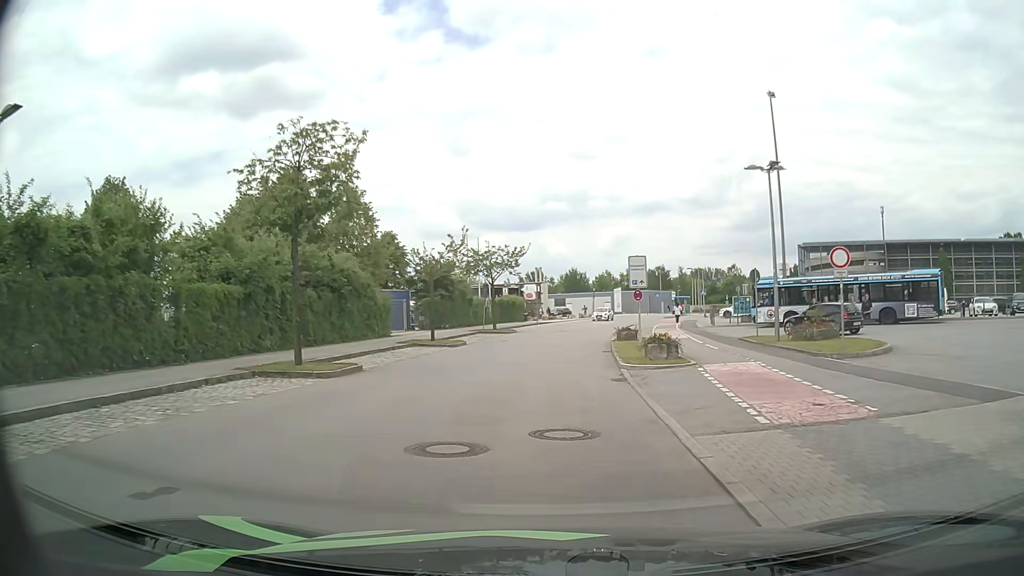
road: residential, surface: asphalt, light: Day
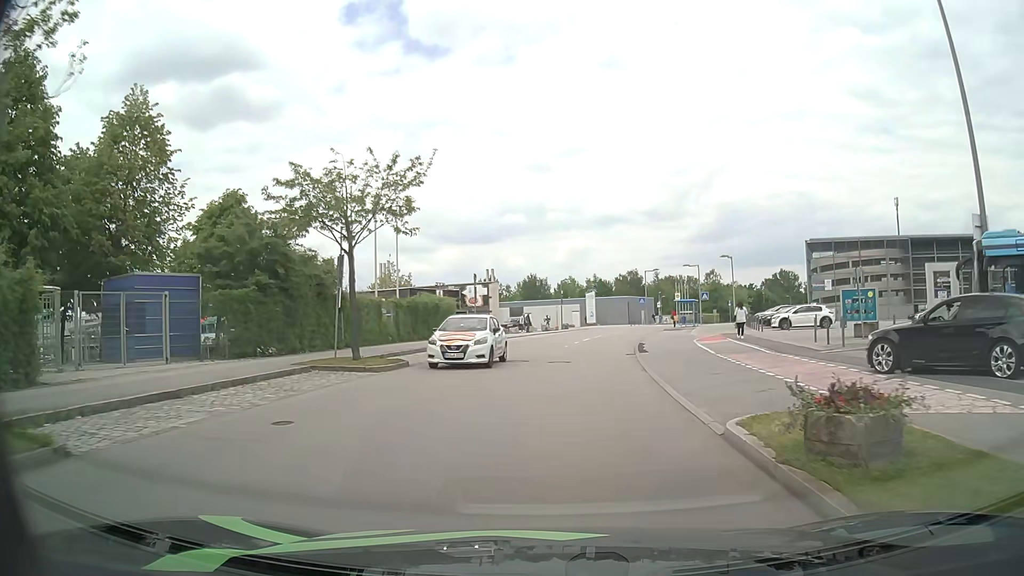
(+0.7, +25.6) m; +3°
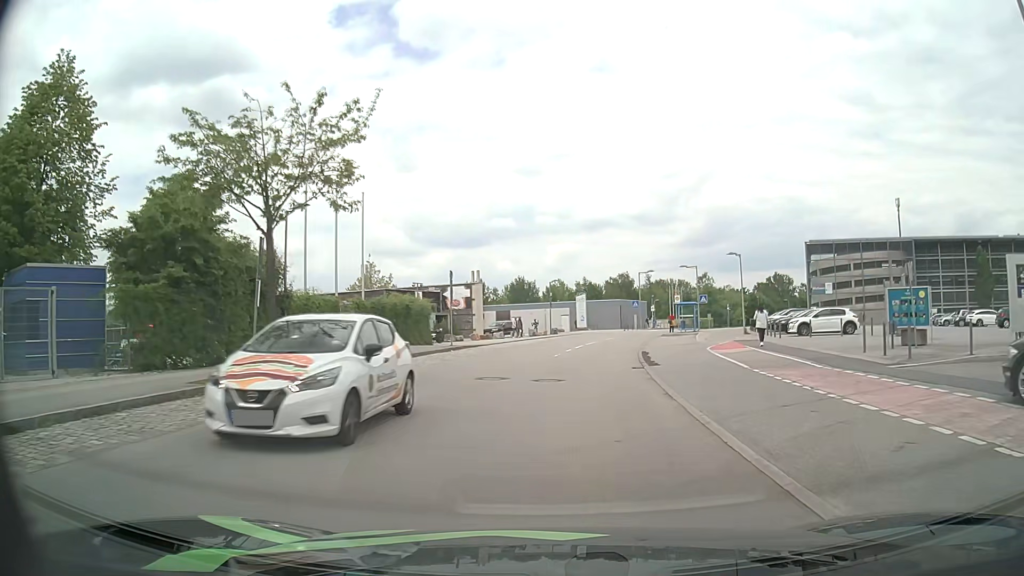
(+0.1, +5.0) m; +1°
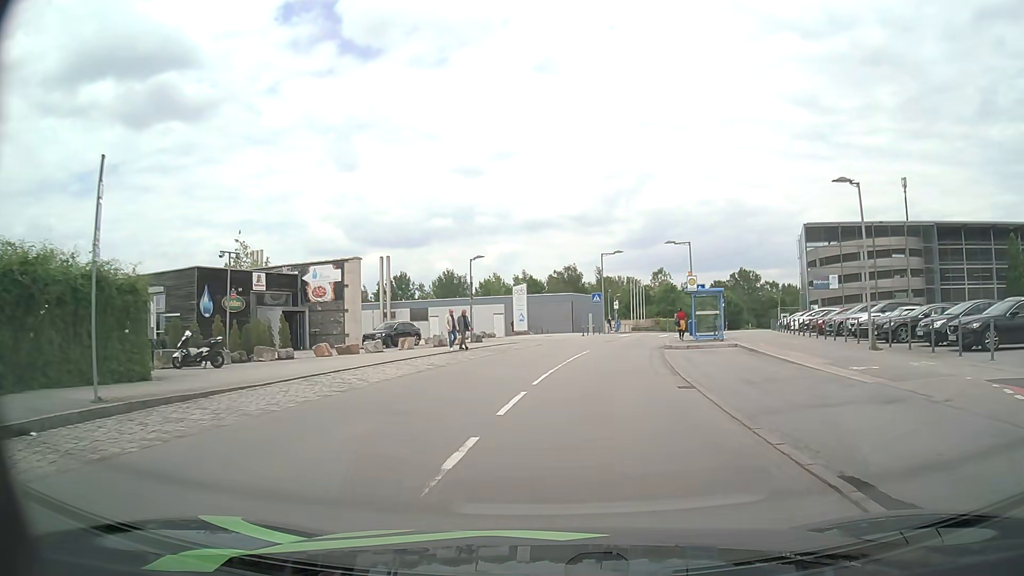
(+1.0, +24.1) m; +5°
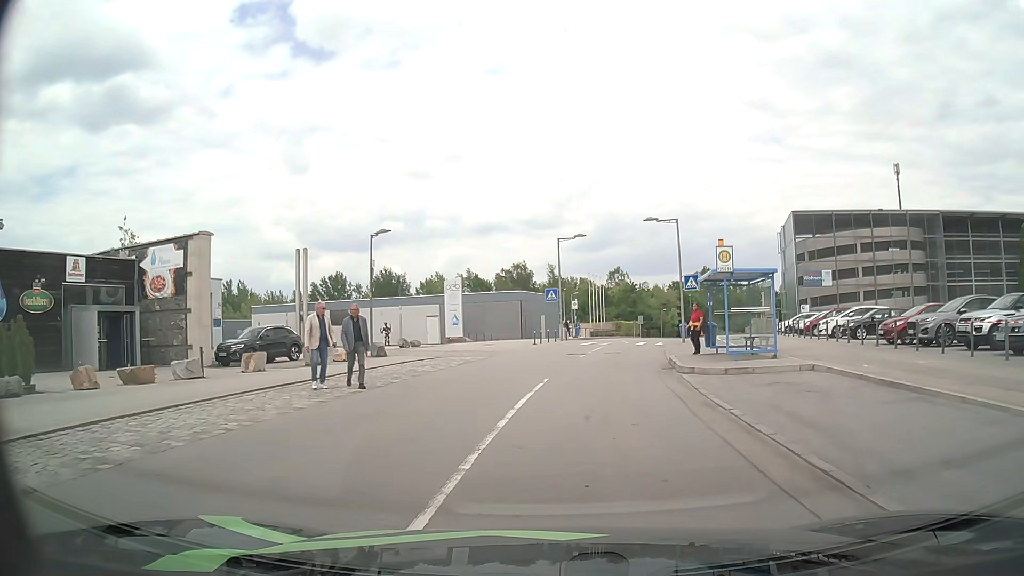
(+0.5, +13.1) m; +5°
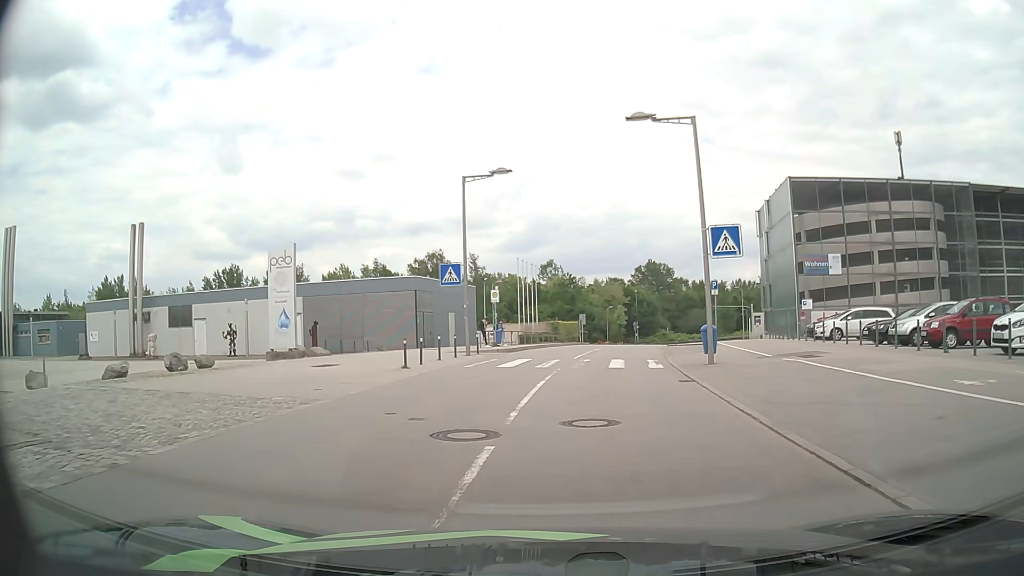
(+1.0, +19.9) m; +6°
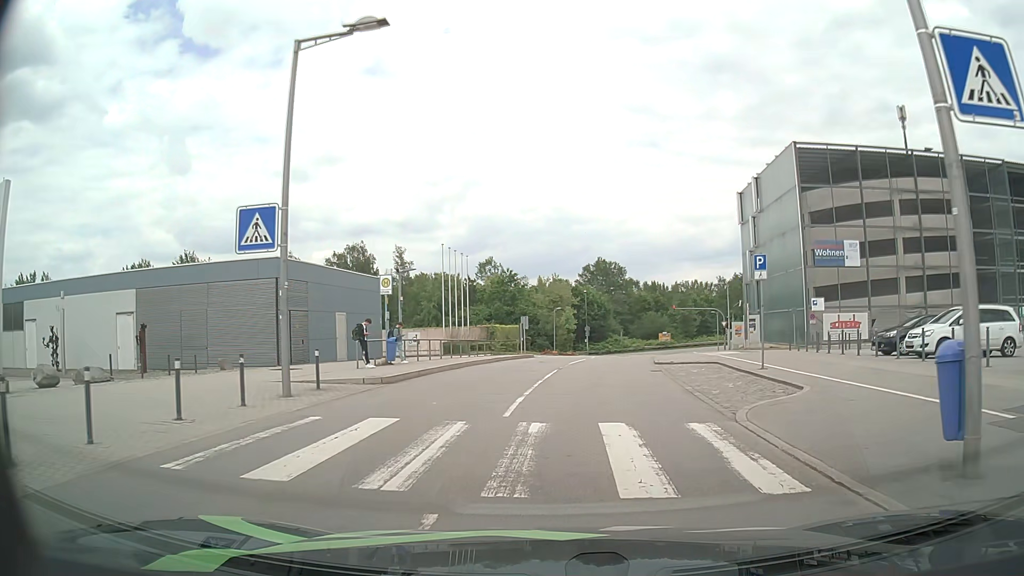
(+0.6, +14.1) m; +6°
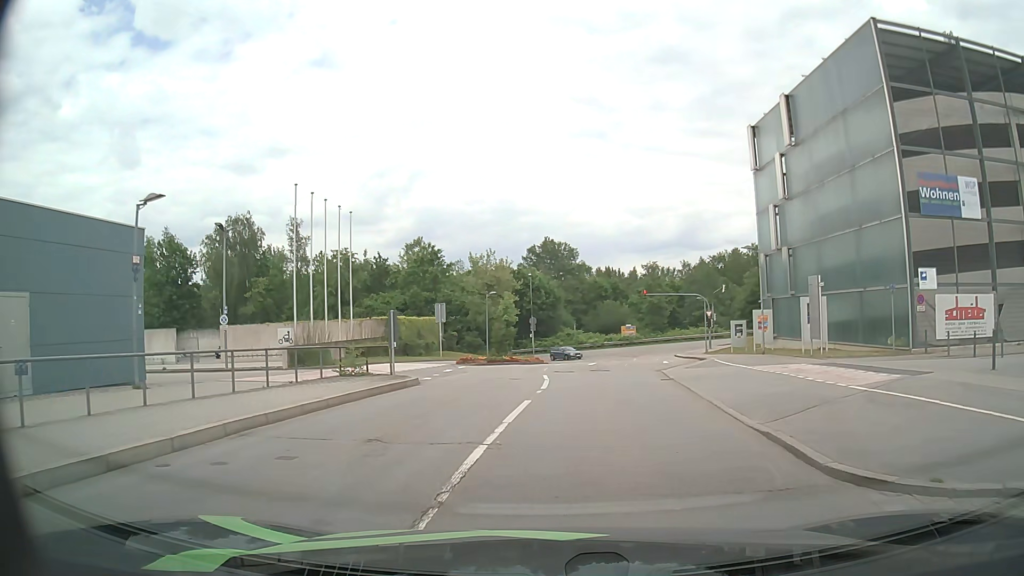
(+0.9, +20.4) m; +4°
